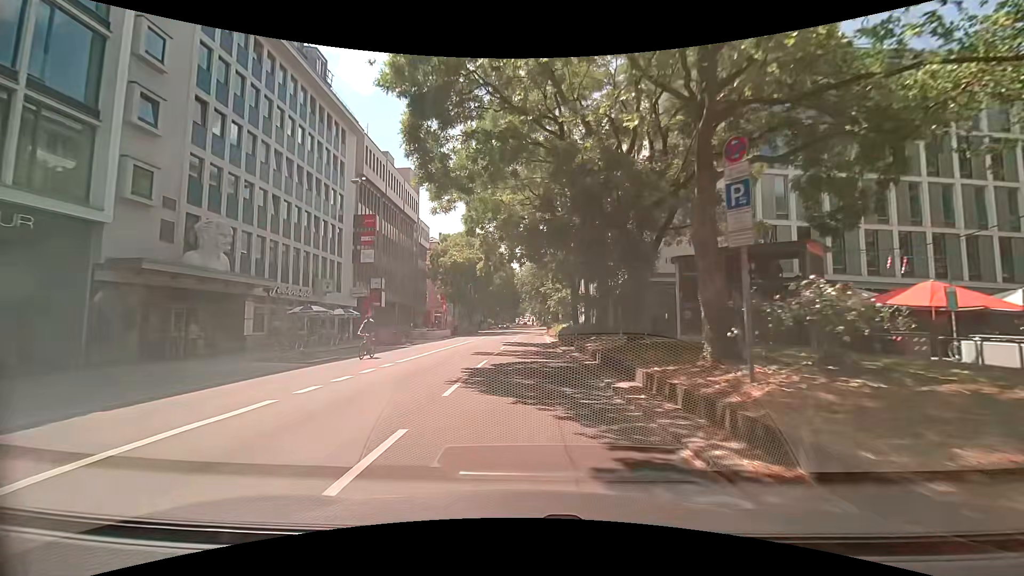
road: secondary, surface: asphalt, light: Day
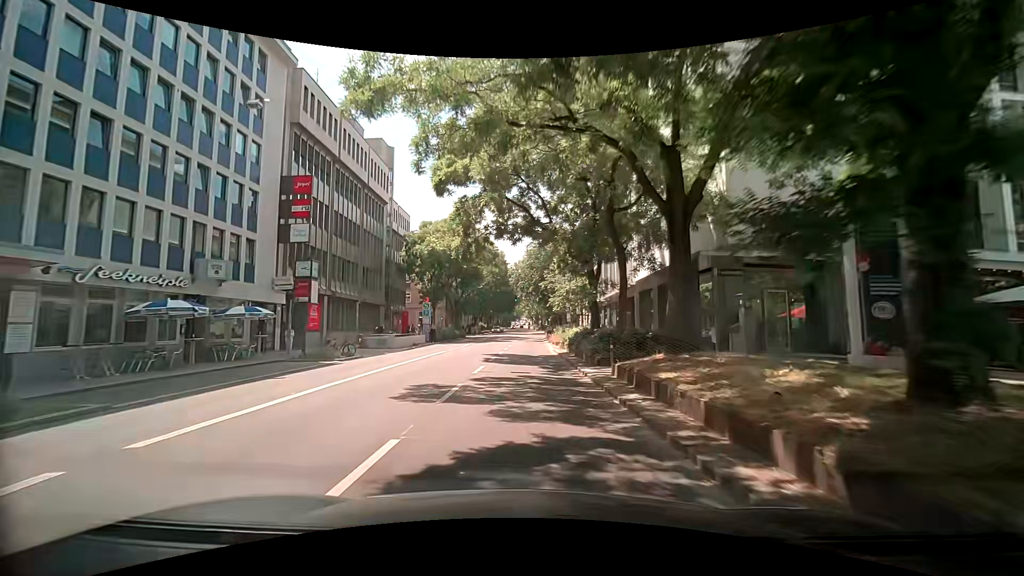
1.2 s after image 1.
(+0.1, +12.3) m; 0°
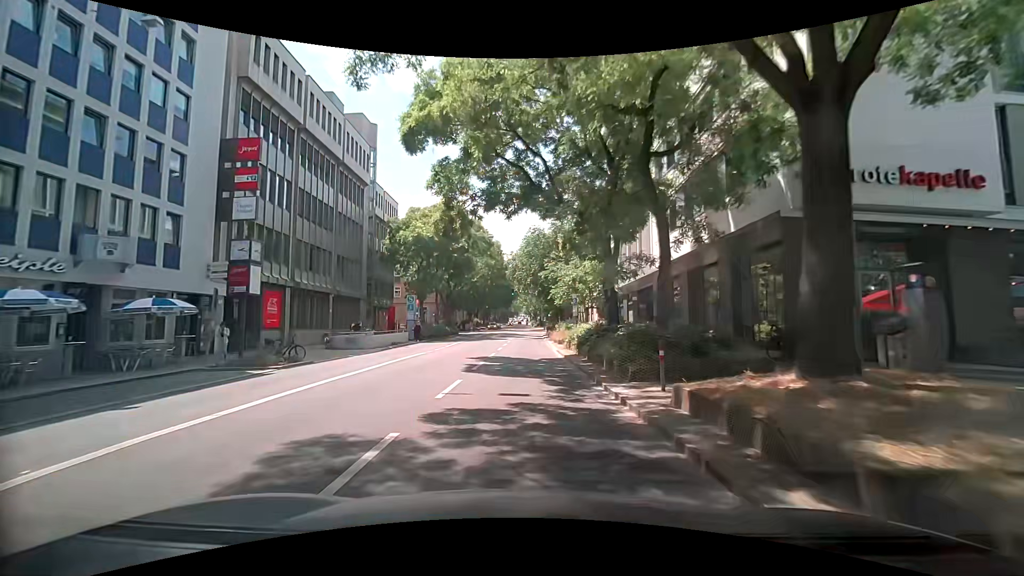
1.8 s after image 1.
(+0.1, +5.8) m; +2°
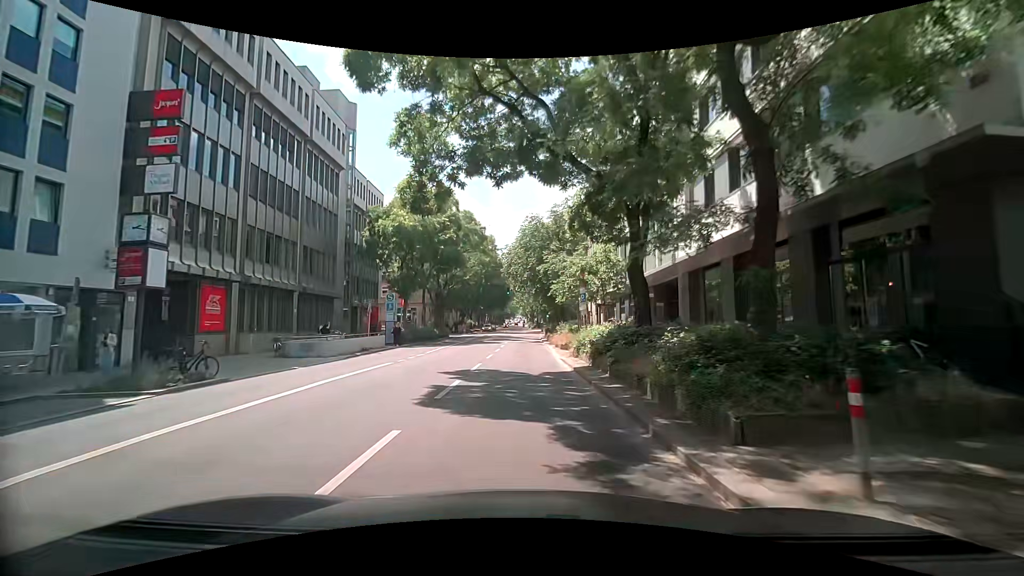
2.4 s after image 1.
(-0.1, +5.6) m; -1°
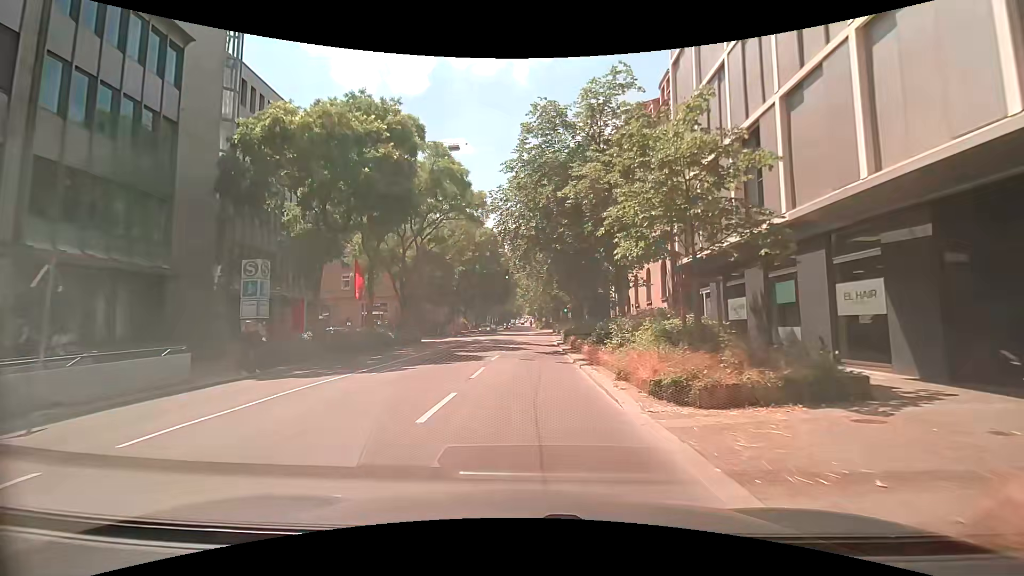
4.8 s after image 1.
(0.0, +20.1) m; -2°
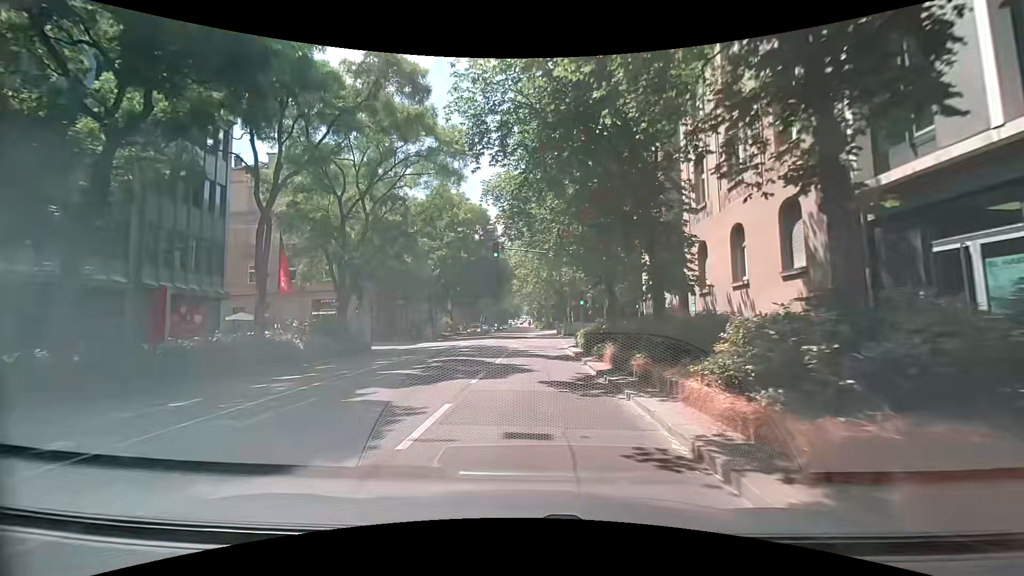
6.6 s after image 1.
(+0.6, +13.6) m; +3°
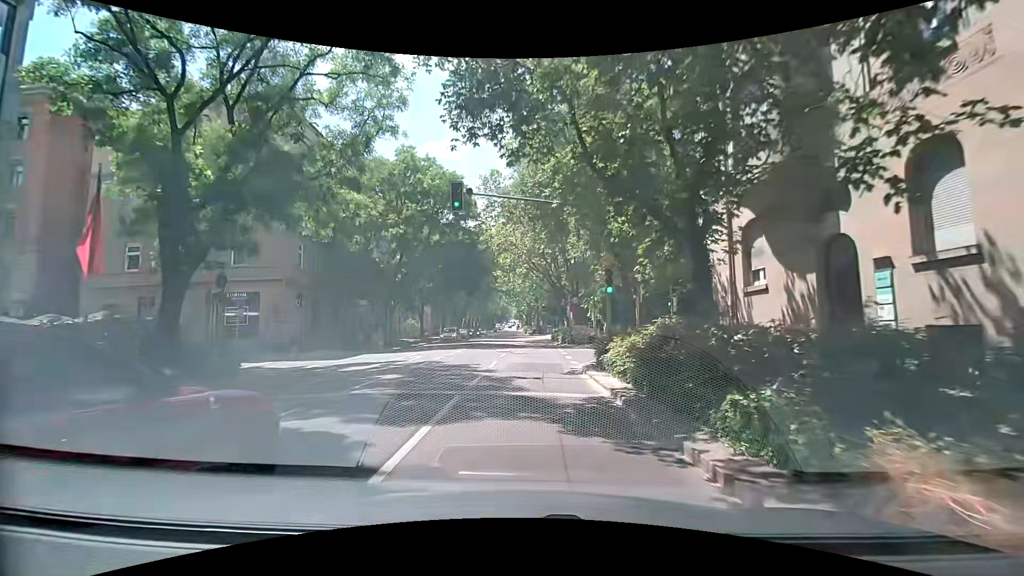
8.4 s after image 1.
(-0.2, +13.0) m; -1°
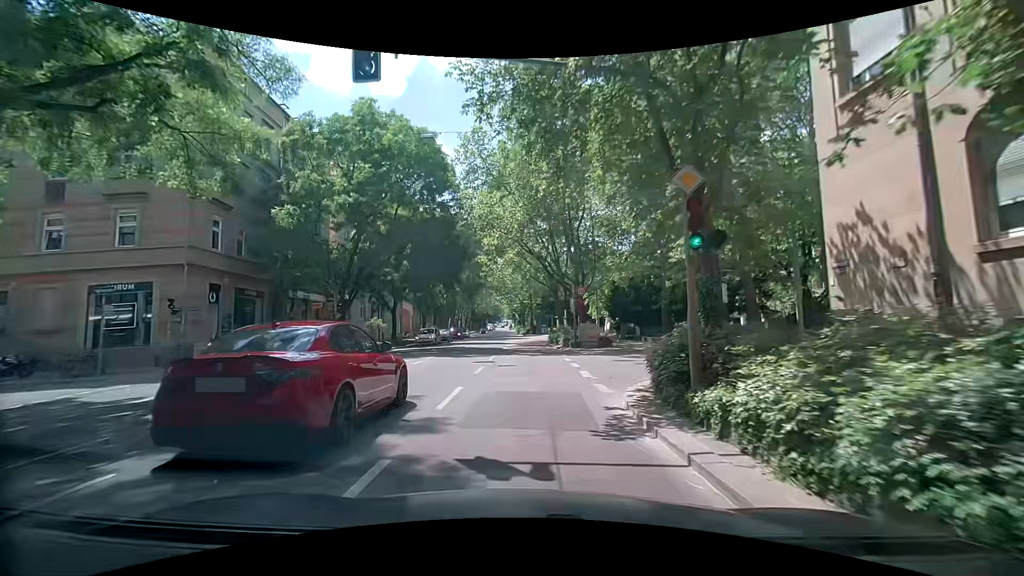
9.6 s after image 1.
(+0.3, +9.0) m; -1°
(0, +10) (+1, +20) (+2, +30) (+2, +40) (+2, +50) (+2, +60) (+2, +70) (+2, +80) (+2, +90) (+2, +100) m
